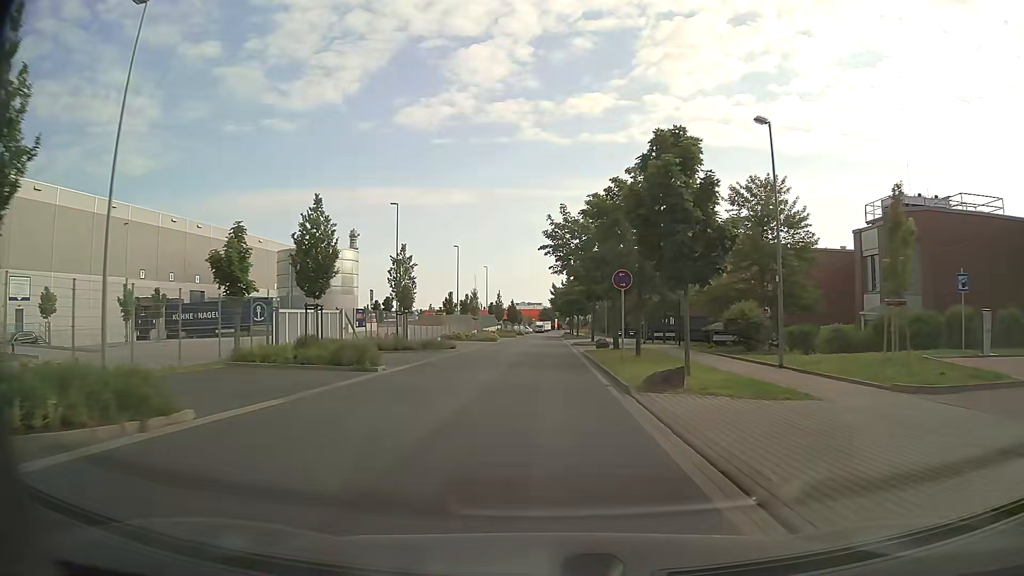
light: Day
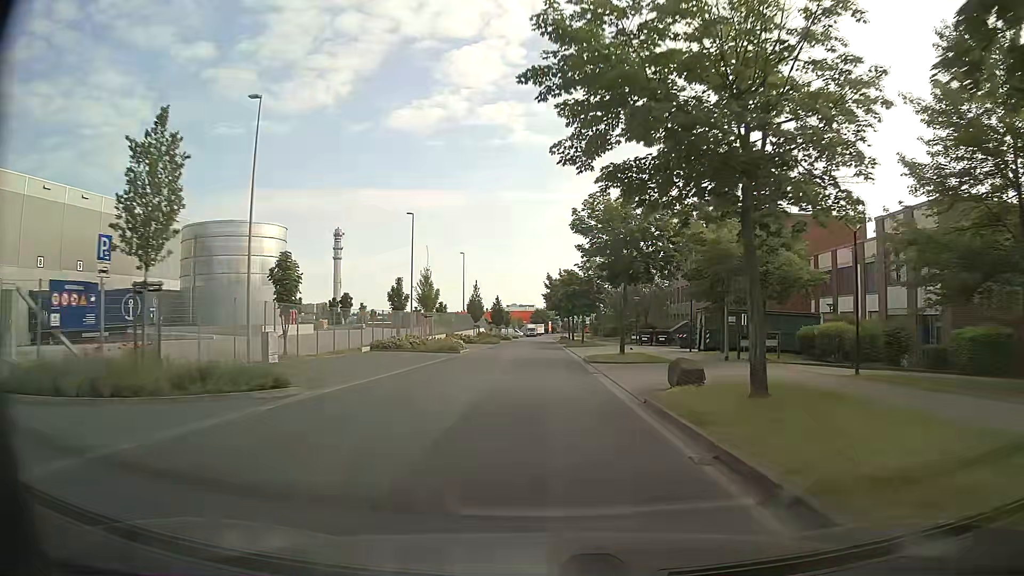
(+0.1, +24.1) m; 0°
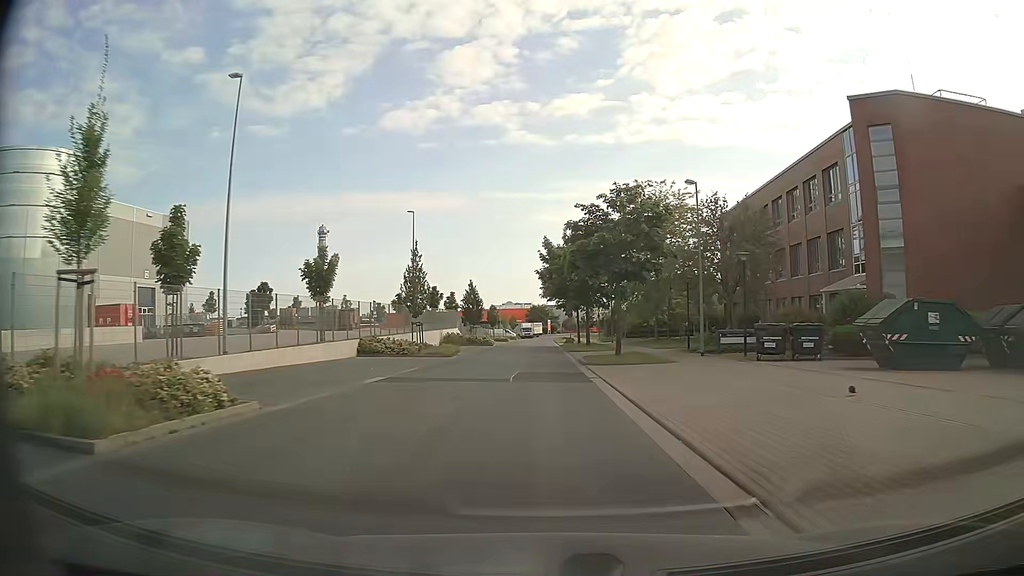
(+0.3, +32.1) m; 0°
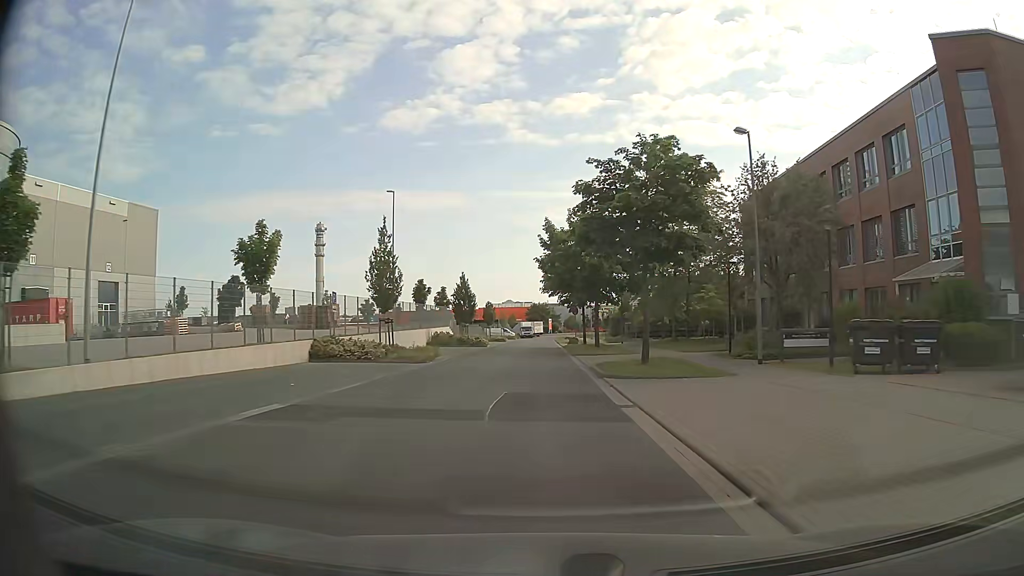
(0.0, +8.0) m; 0°
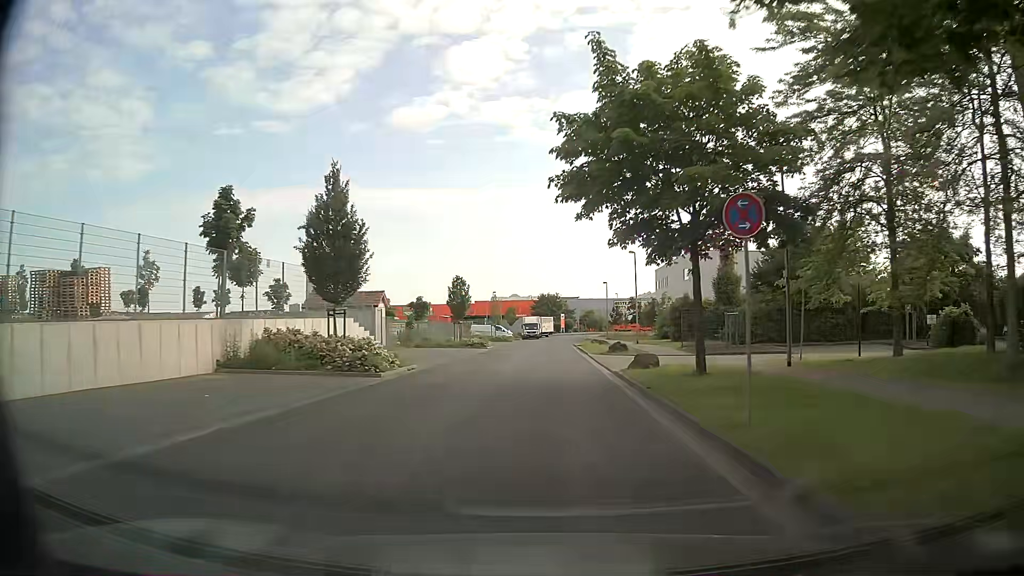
(-0.4, +40.2) m; -1°
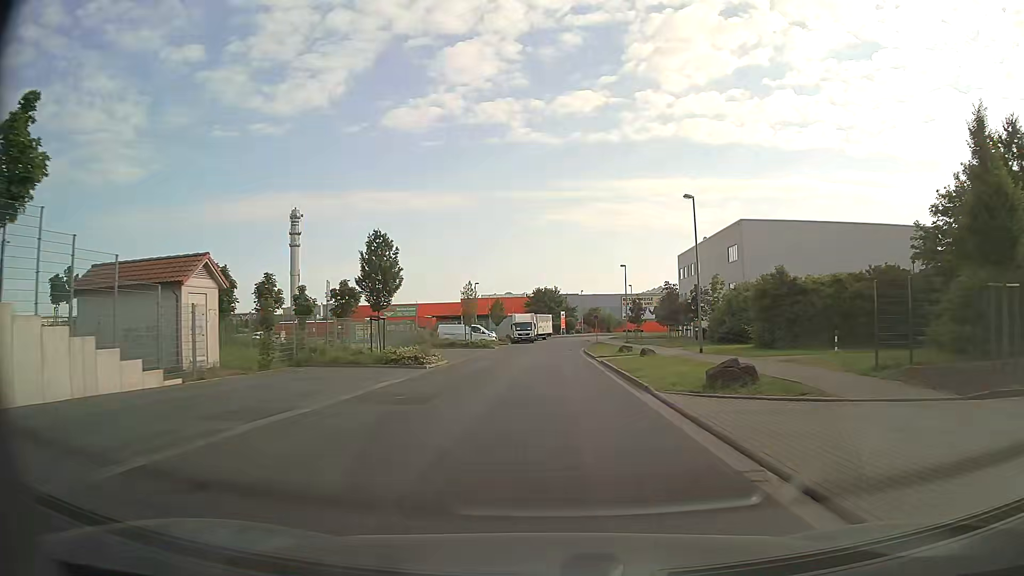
(+0.2, +24.1) m; +1°
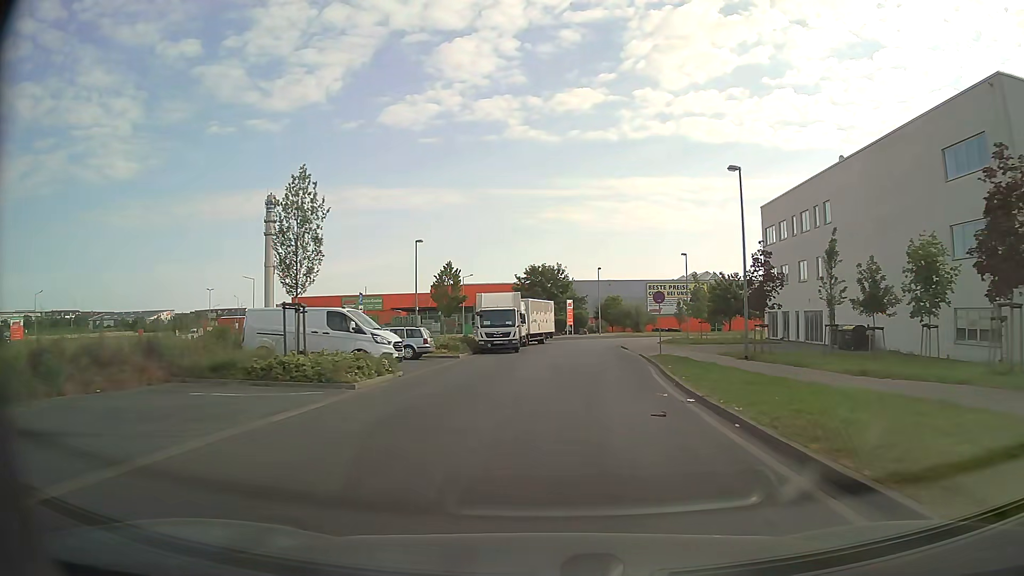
(-0.1, +39.8) m; 0°
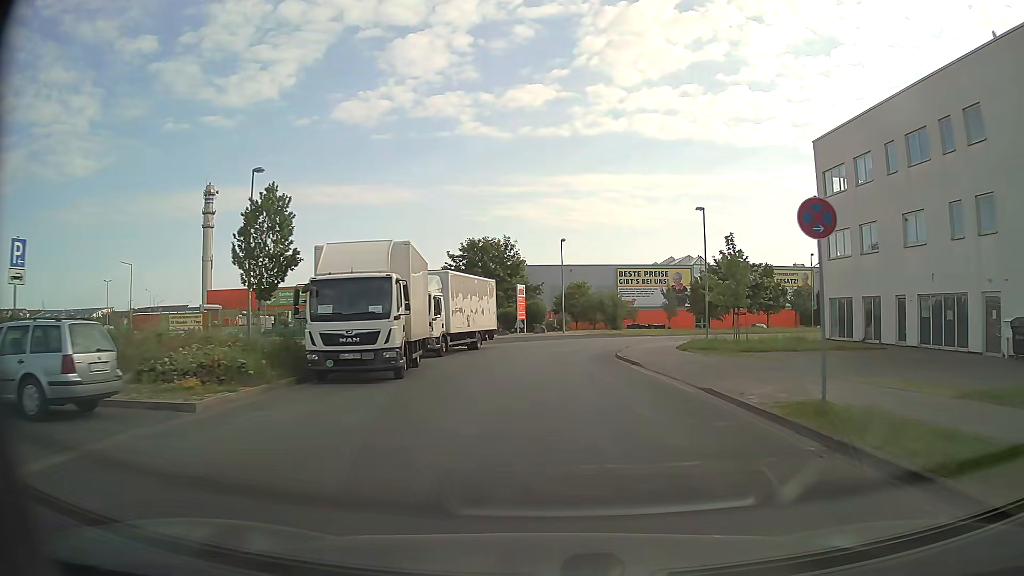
(+0.6, +21.8) m; +4°
(0, +10) (0, +20) (+1, +30) (+5, +39) (+12, +47) (+20, +51) (+30, +54) (+40, +54) (+50, +55) (+60, +55) m
